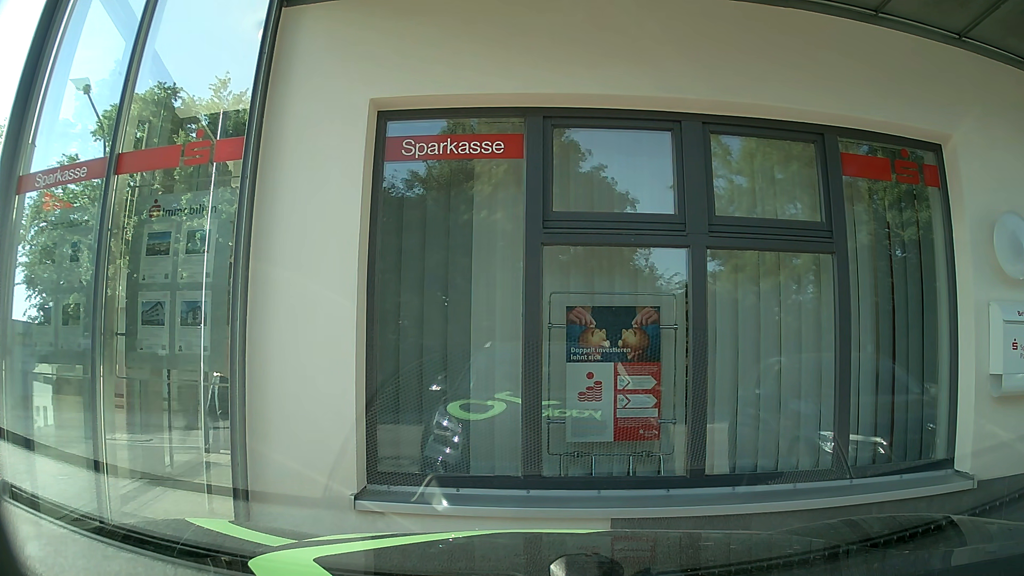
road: unclassified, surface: asphalt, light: Day
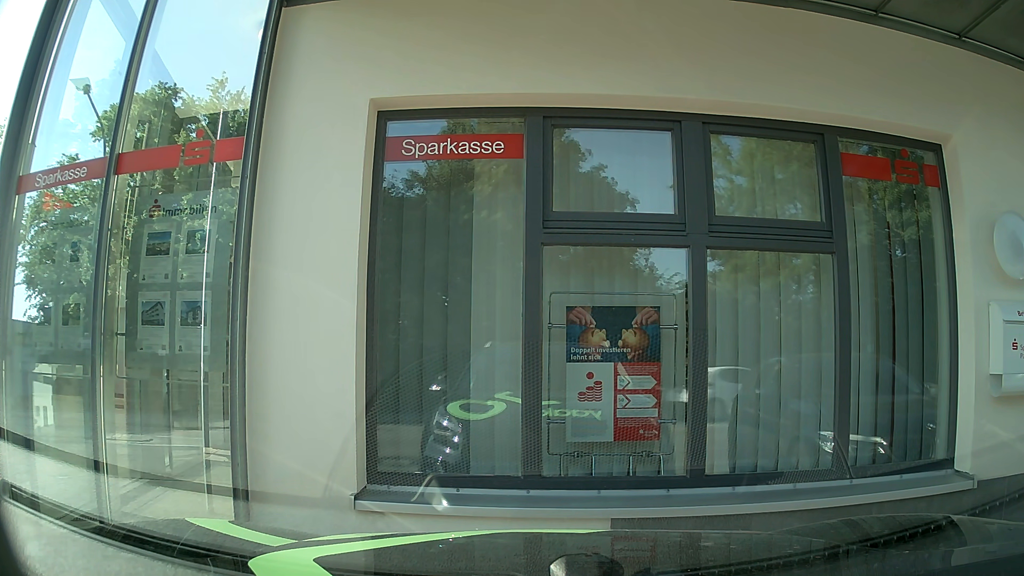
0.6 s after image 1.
(0.0, 0.0) m; 0°
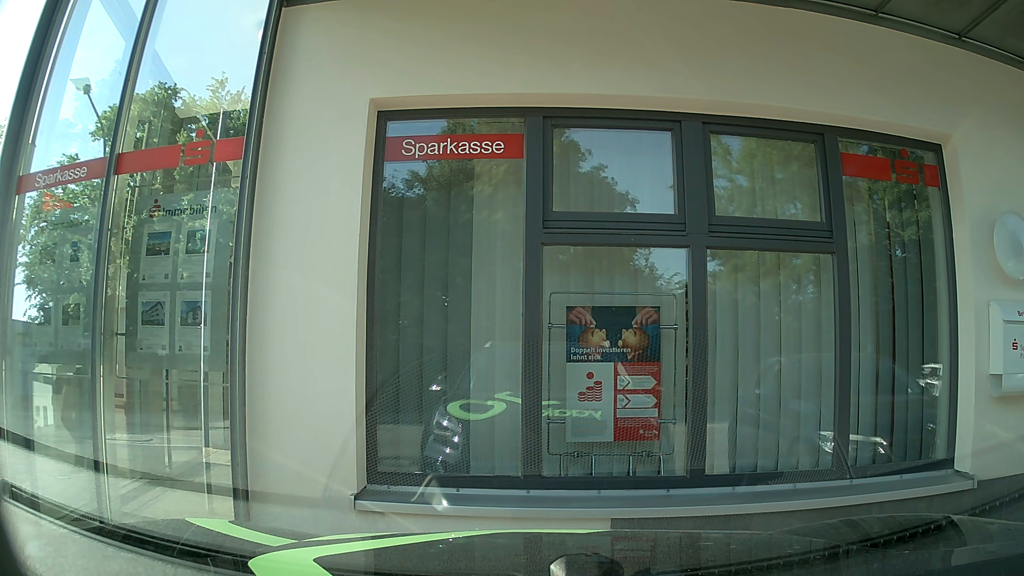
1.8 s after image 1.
(0.0, 0.0) m; 0°
